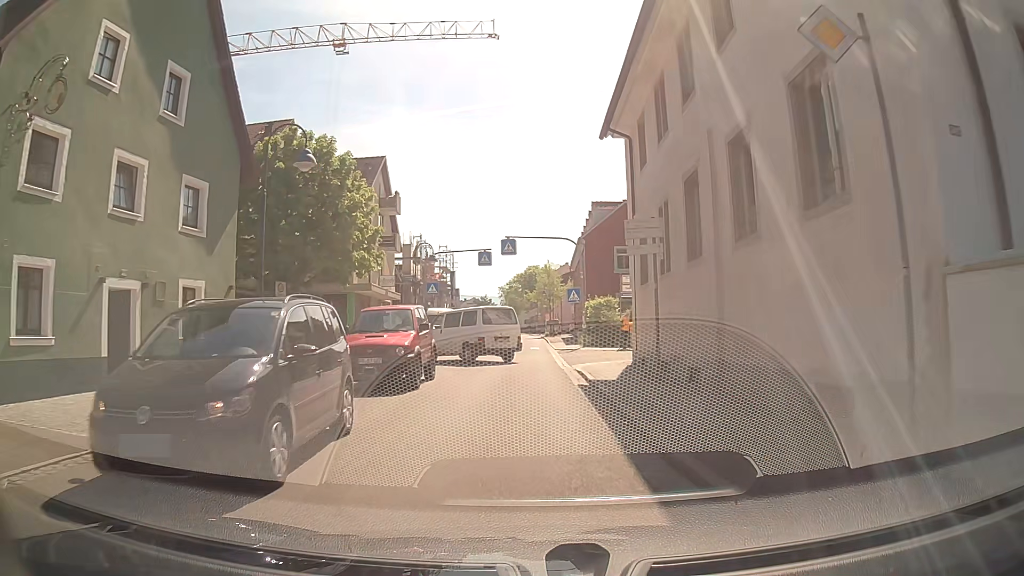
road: secondary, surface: asphalt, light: Day
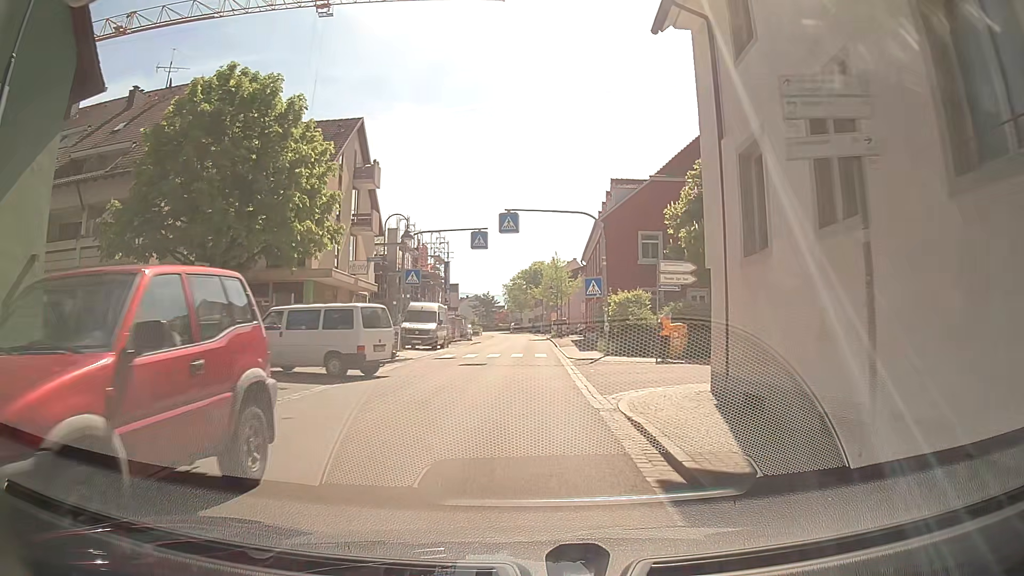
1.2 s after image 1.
(0.0, +8.7) m; -2°
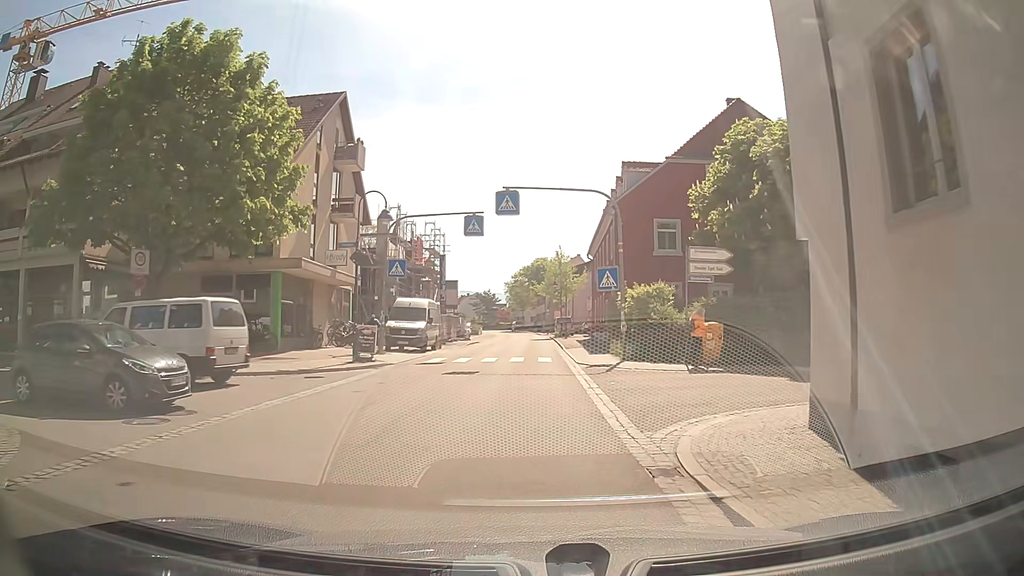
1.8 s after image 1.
(+0.1, +4.4) m; +2°
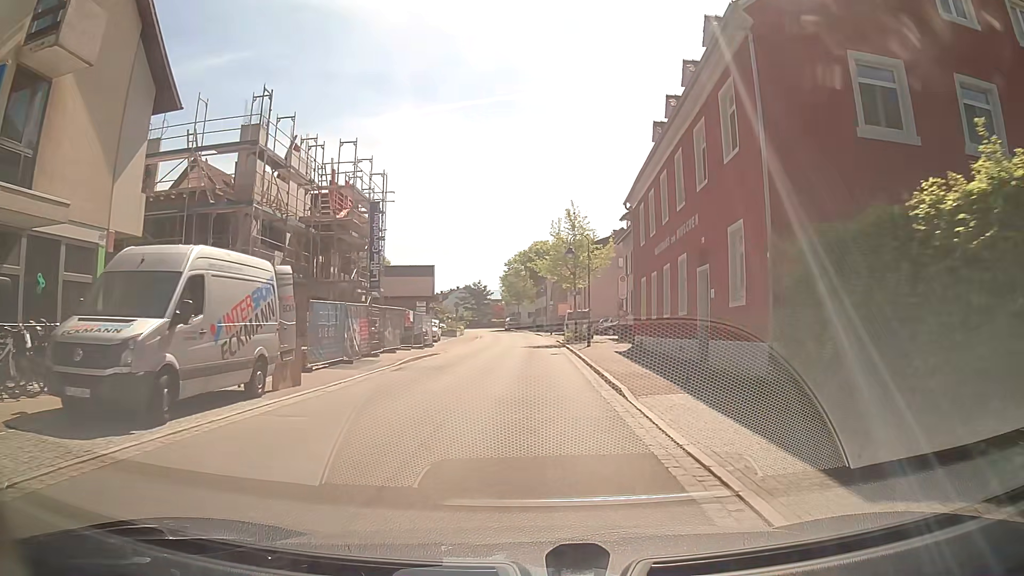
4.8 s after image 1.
(-0.1, +23.6) m; 0°
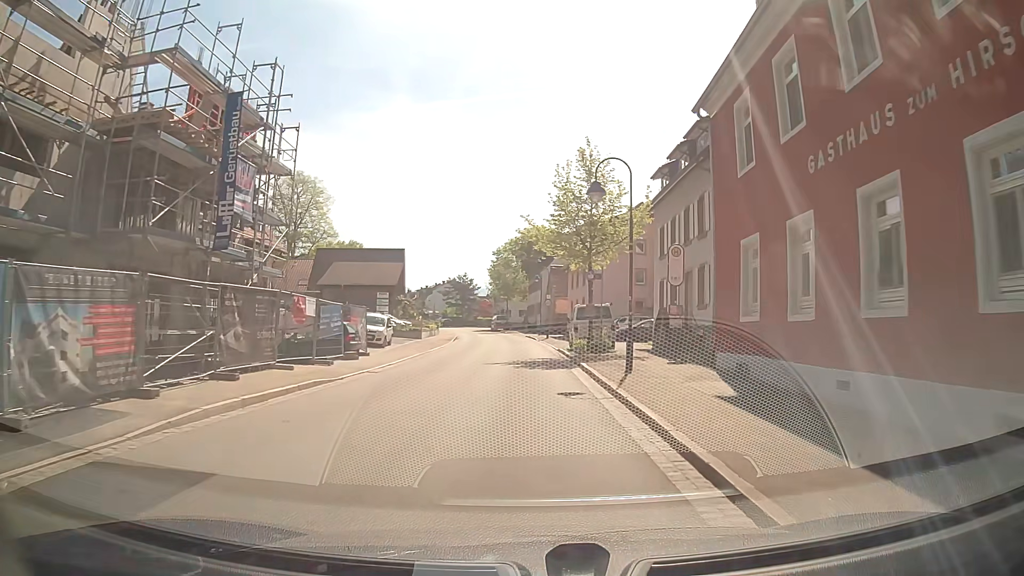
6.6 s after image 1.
(+0.1, +15.6) m; 0°
(0, +10) (0, +20) (0, +30) (0, +40) (0, +50) (-1, +60) (-2, +70) (-3, +80) (-5, +90) (-8, +99) m
